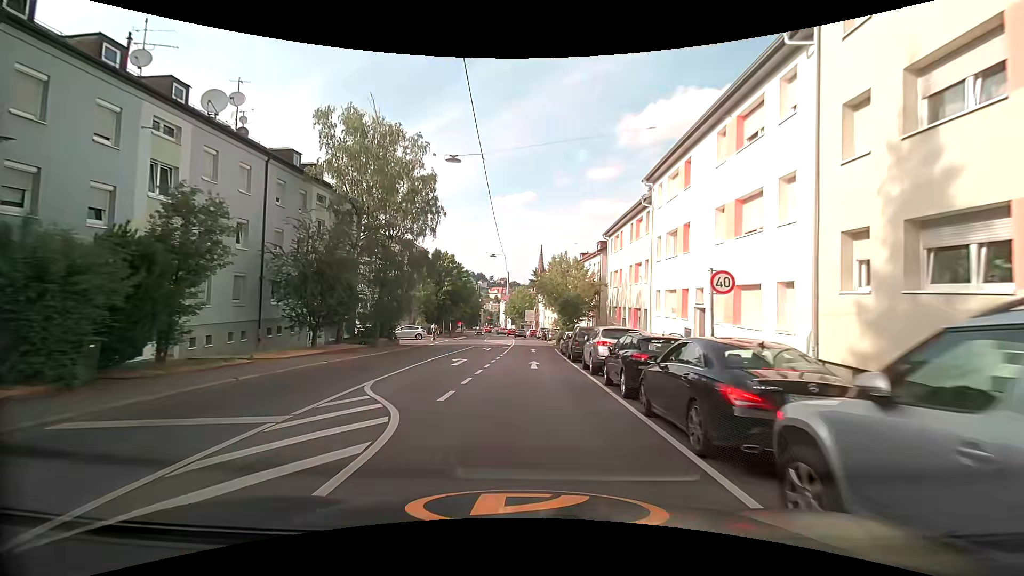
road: secondary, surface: asphalt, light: Day
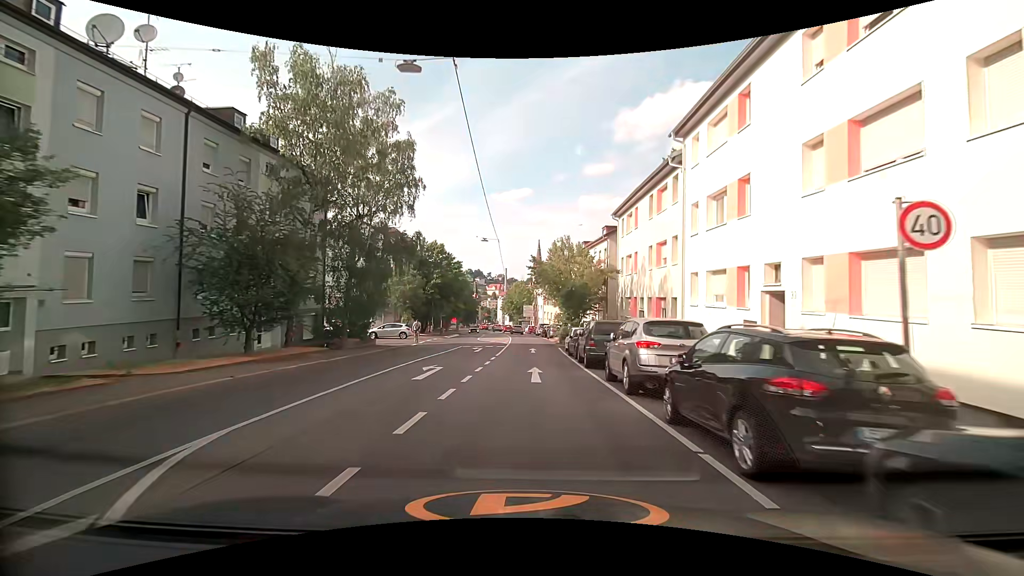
(0.0, +6.1) m; 0°
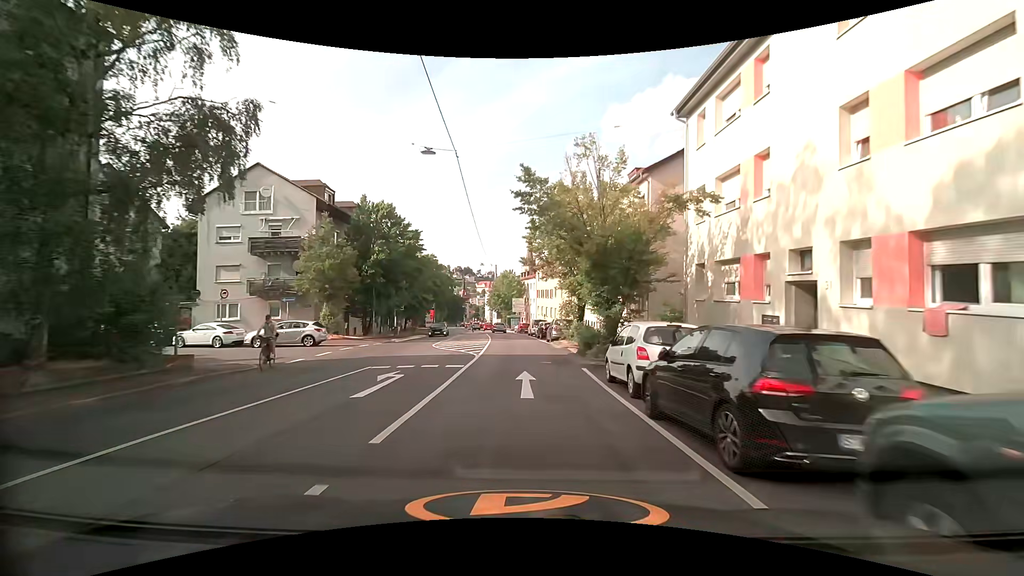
(+0.2, +18.4) m; +2°
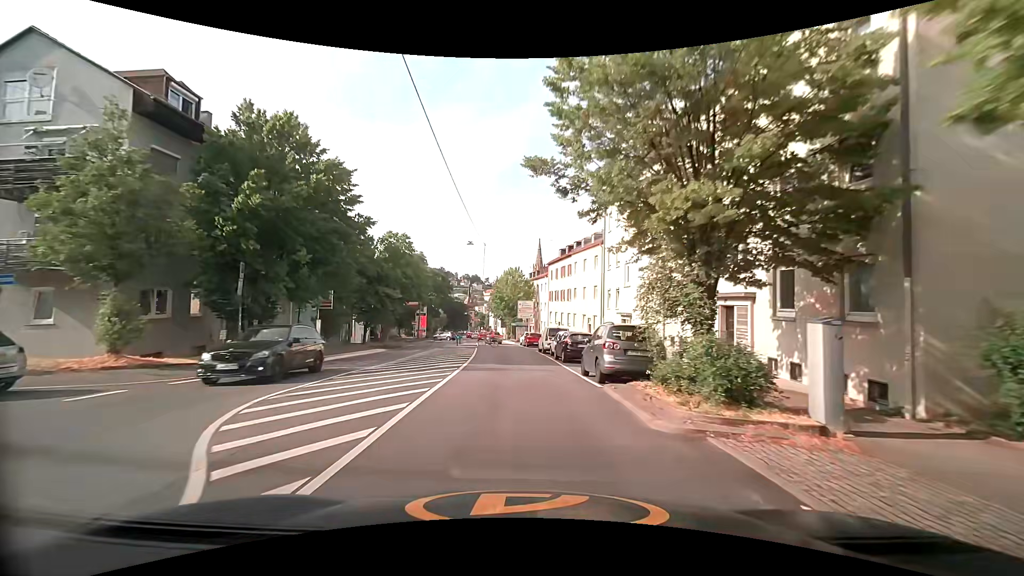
(-0.1, +18.3) m; -1°
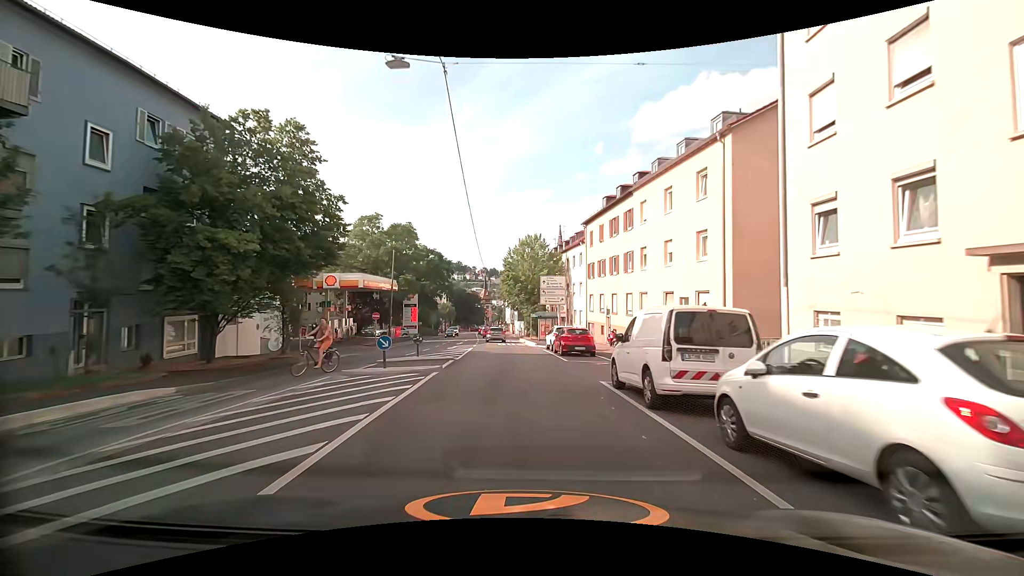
(-0.8, +24.1) m; -3°
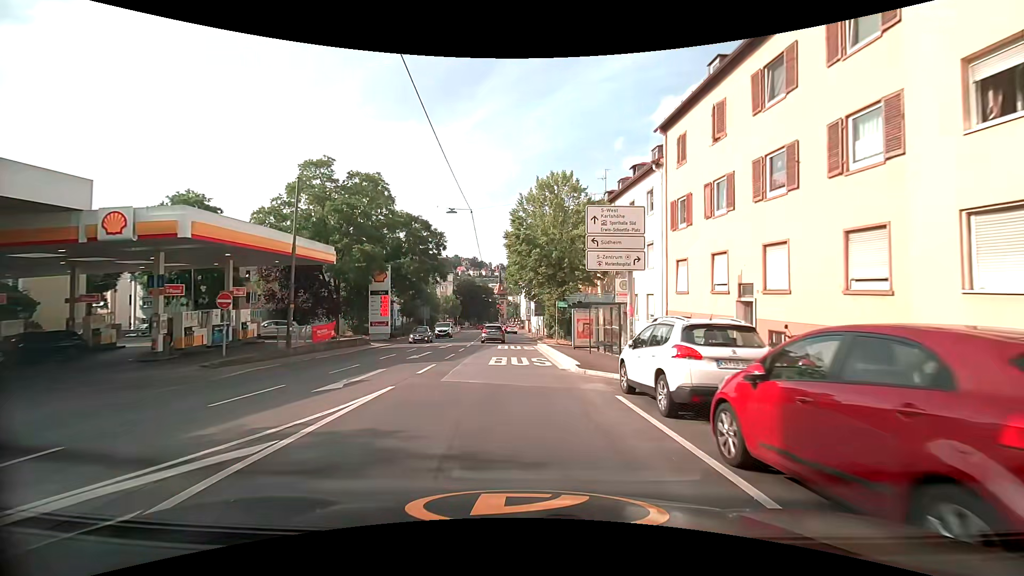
(-0.2, +22.2) m; -1°
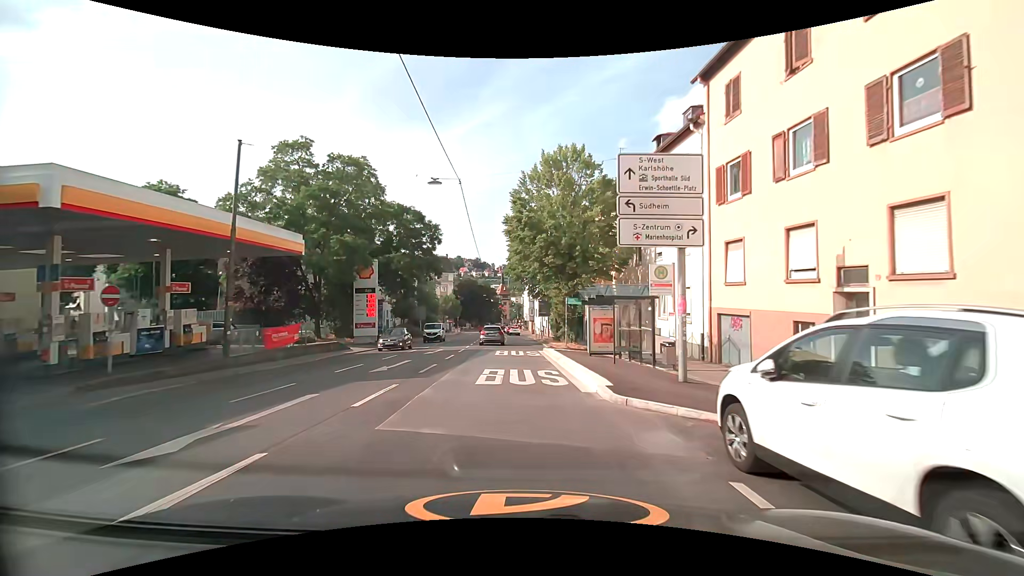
(-0.1, +5.3) m; 0°
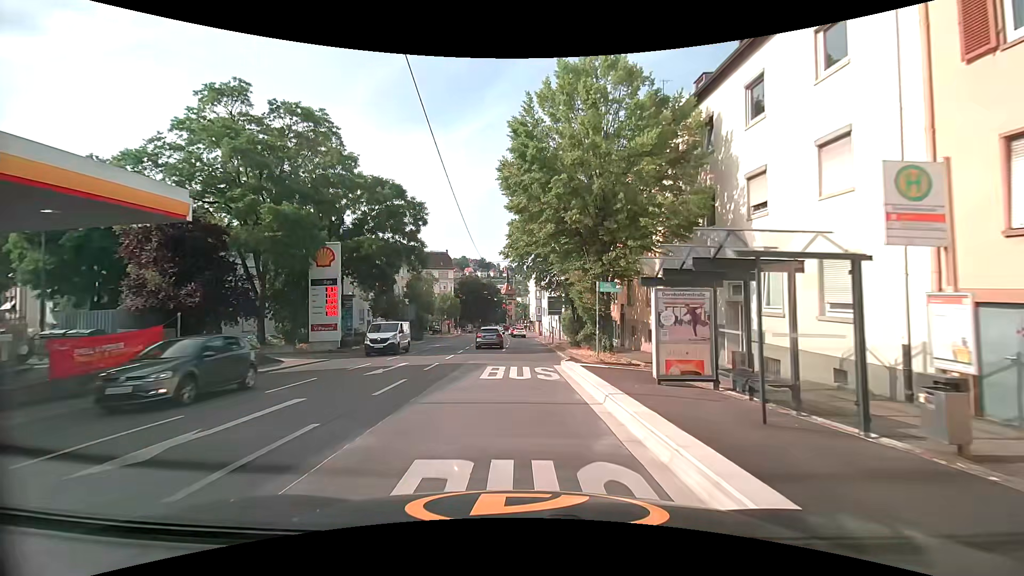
(-0.1, +10.2) m; -1°
